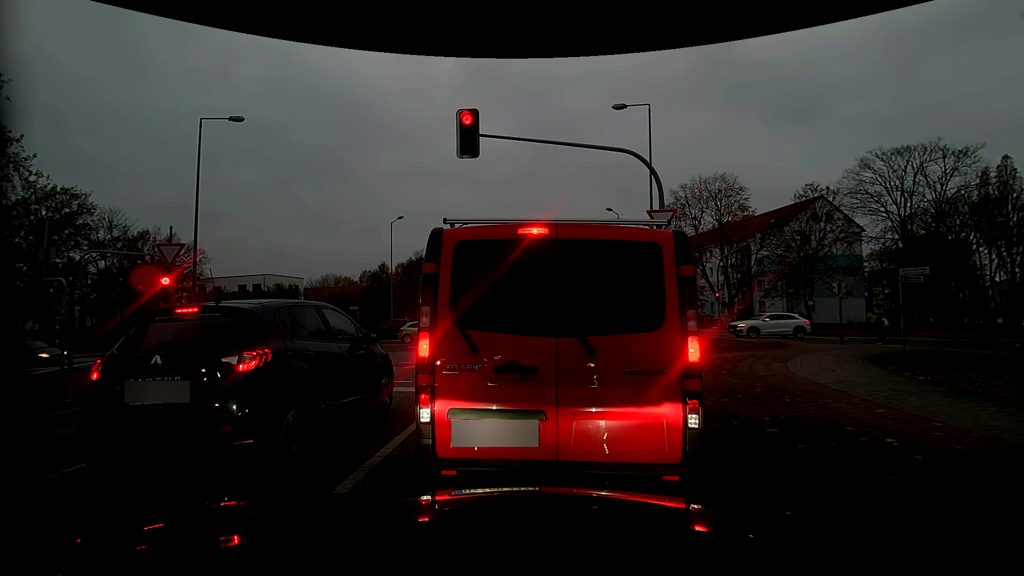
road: tertiary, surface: asphalt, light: Day
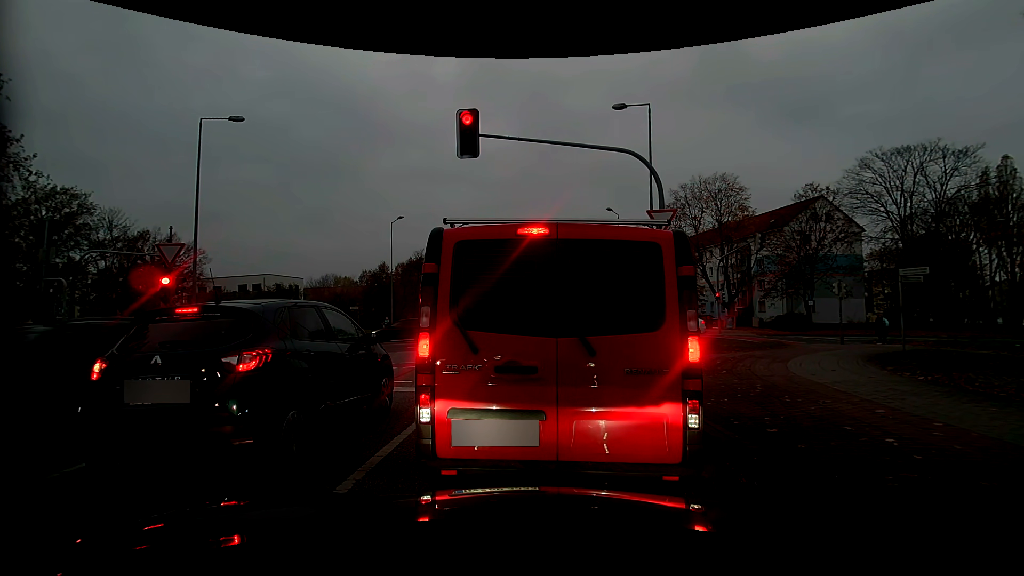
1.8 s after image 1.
(0.0, 0.0) m; 0°
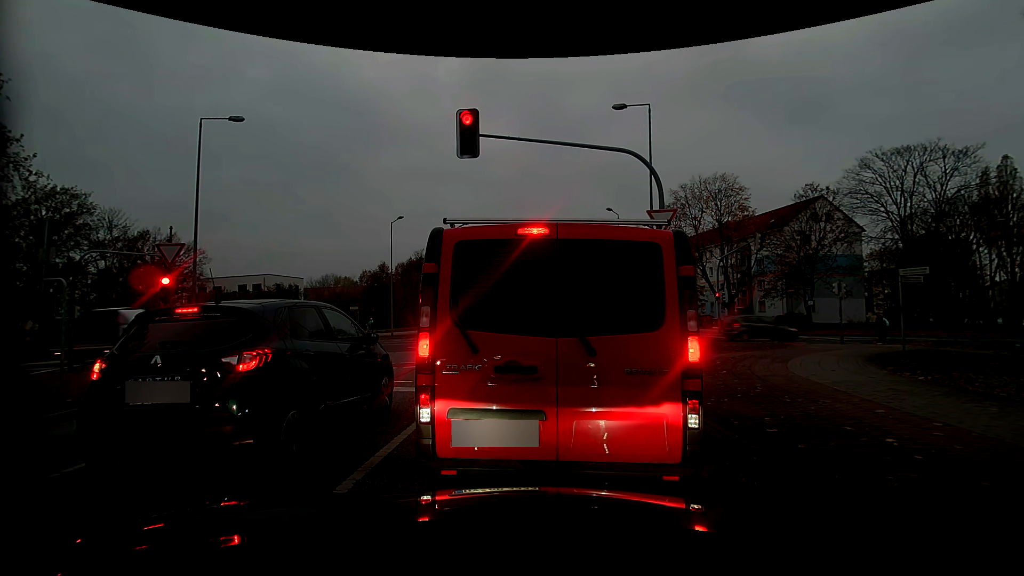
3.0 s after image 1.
(0.0, 0.0) m; 0°
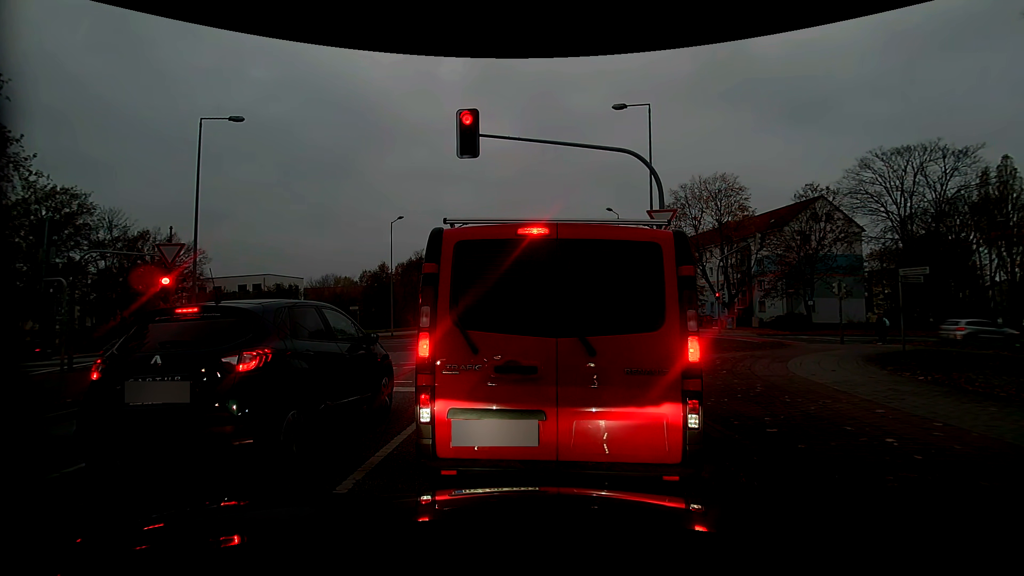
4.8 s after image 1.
(0.0, 0.0) m; 0°
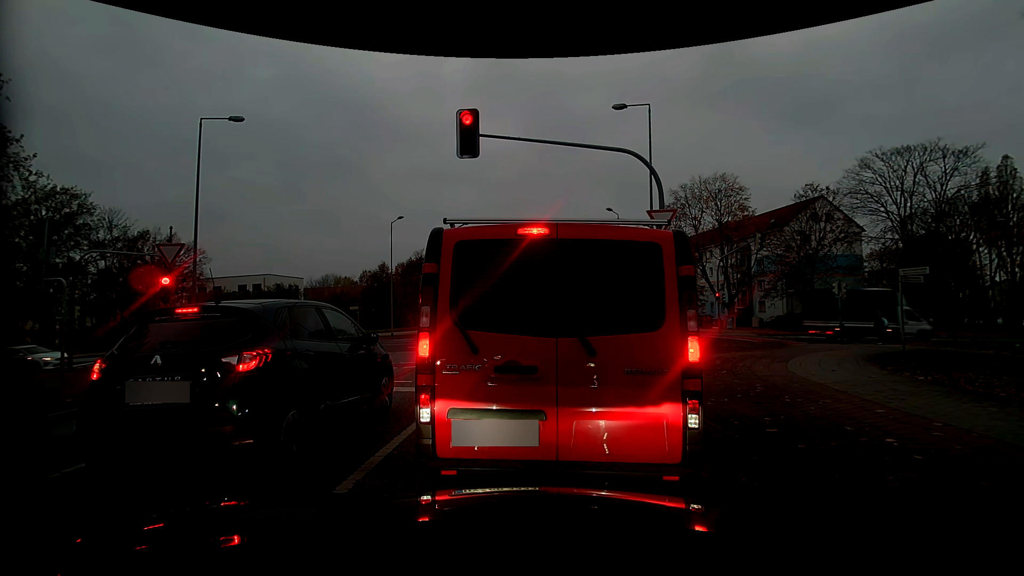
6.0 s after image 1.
(0.0, 0.0) m; 0°
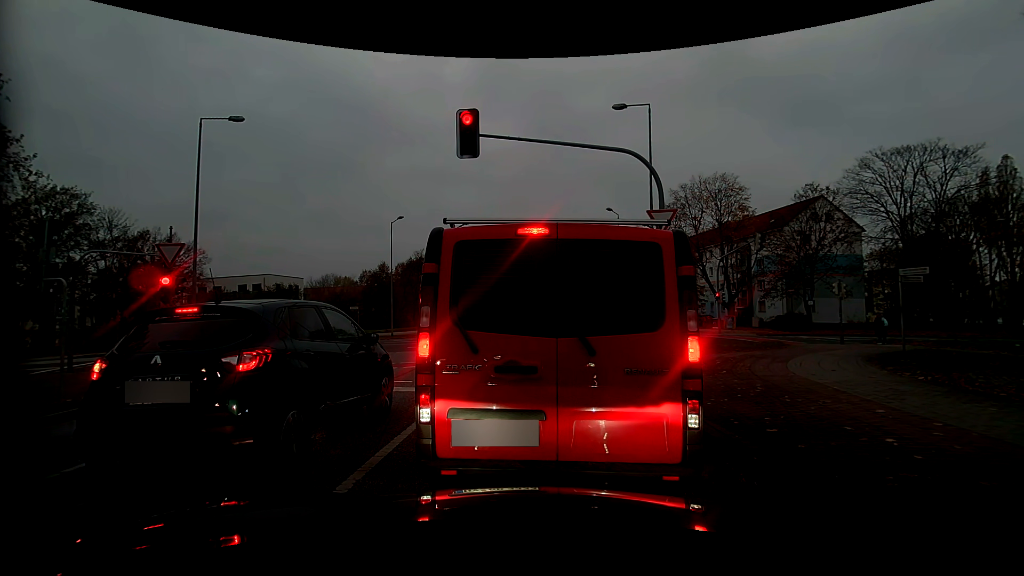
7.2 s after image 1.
(0.0, 0.0) m; 0°
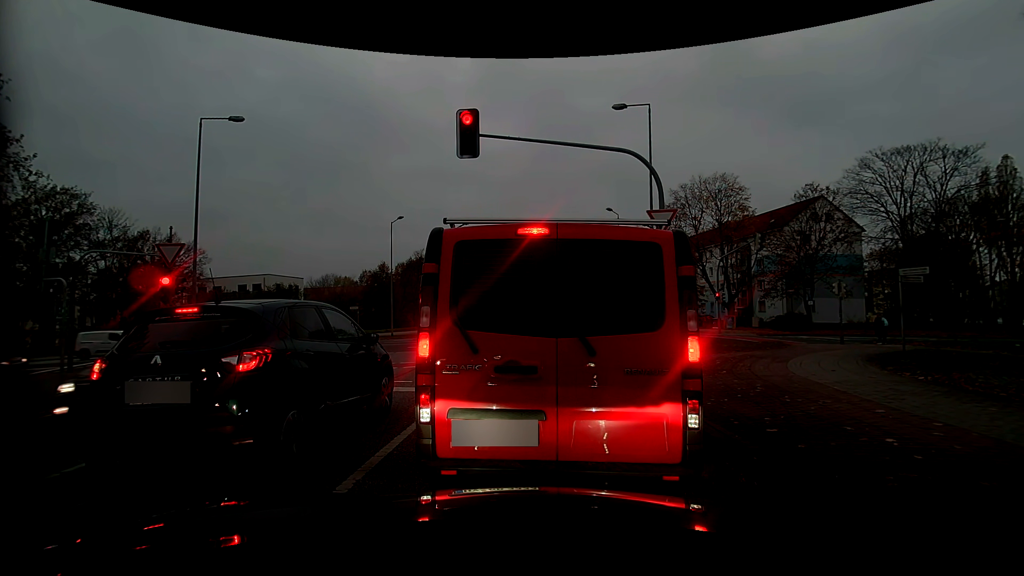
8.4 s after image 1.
(0.0, 0.0) m; 0°
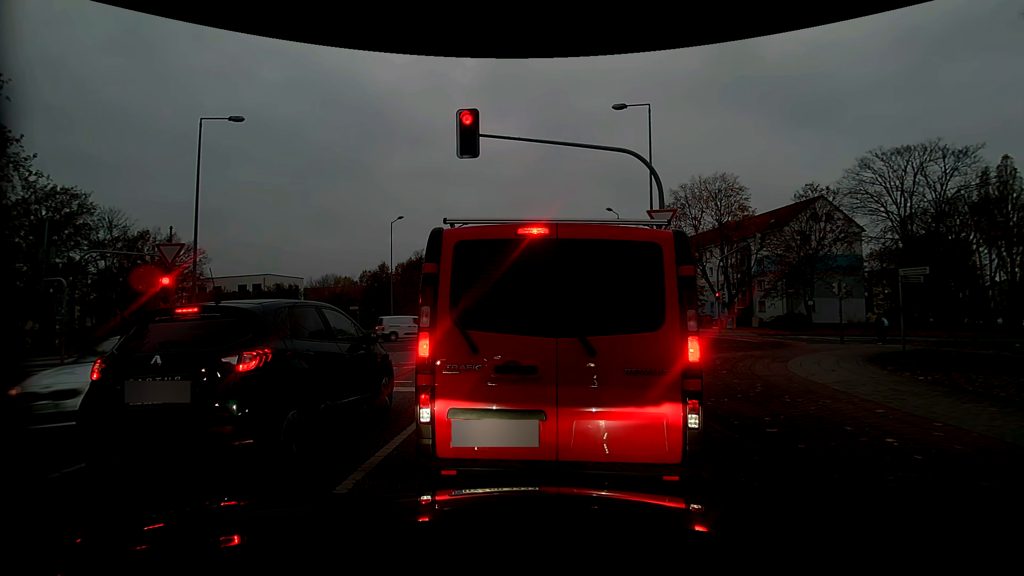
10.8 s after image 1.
(0.0, 0.0) m; 0°
(0, +10) (0, +20) (0, +30) (0, +40) (0, +50) (0, +60) (0, +70) (0, +80) (0, +90) (+1, +100) m
